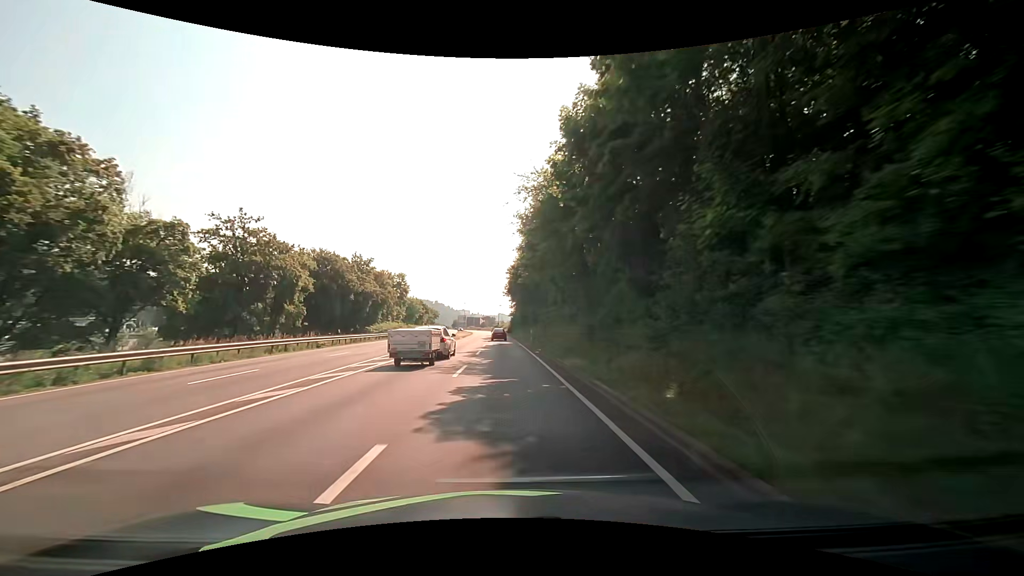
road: primary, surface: asphalt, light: Day
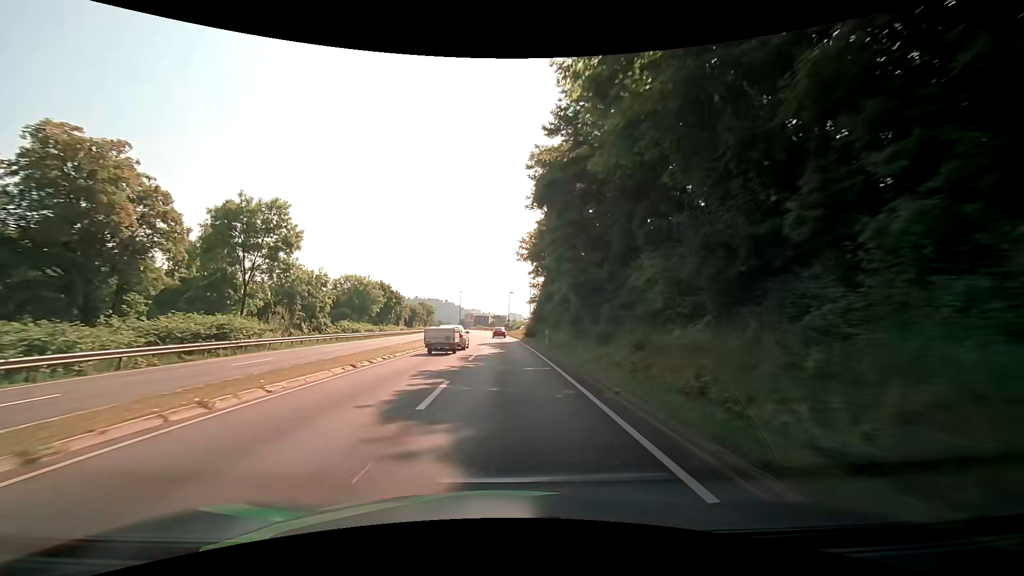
(-0.7, +53.7) m; -2°
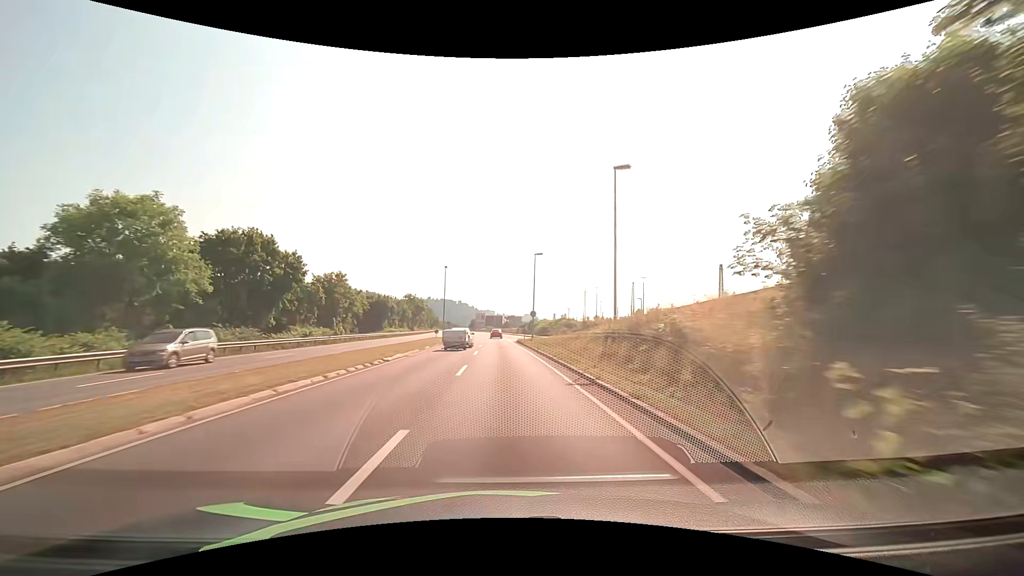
(-0.2, +53.7) m; -1°
(0, +10) (0, +20) (0, +30) (-1, +40) (-1, +50) (-1, +60) (-2, +70) (-2, +80) (-3, +90) (-3, +100) m
